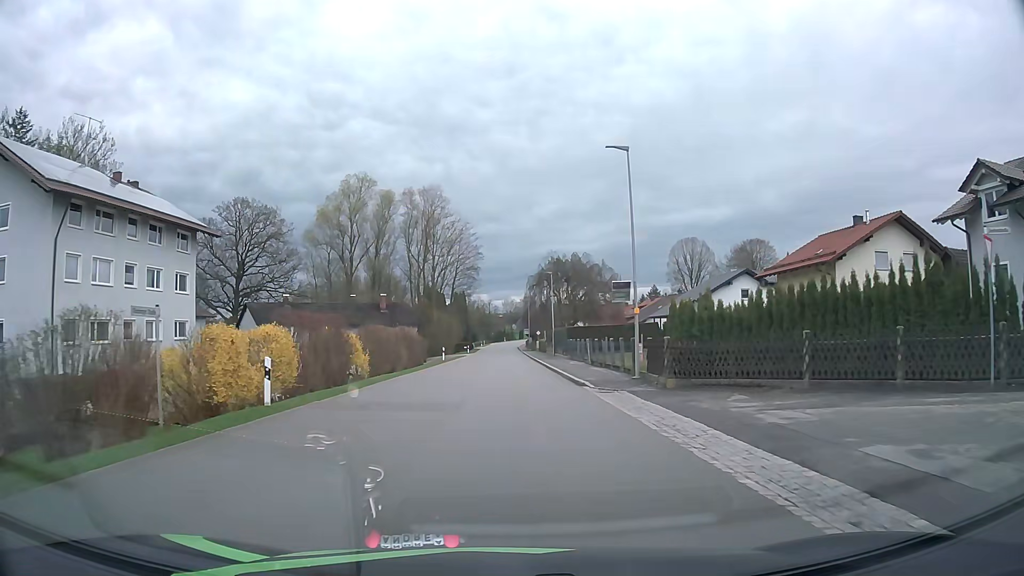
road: tertiary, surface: asphalt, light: Day
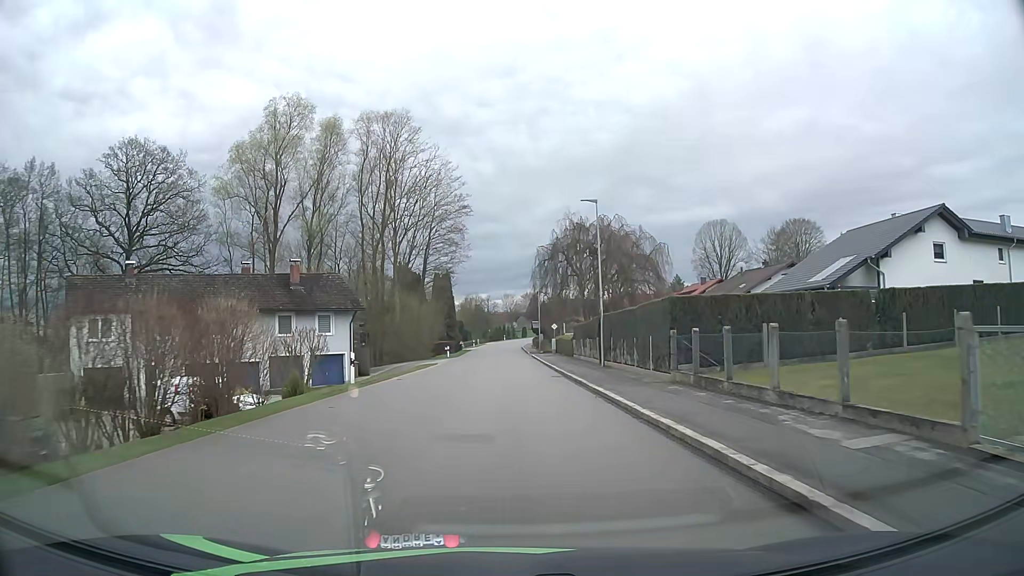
(-0.1, +32.3) m; 0°
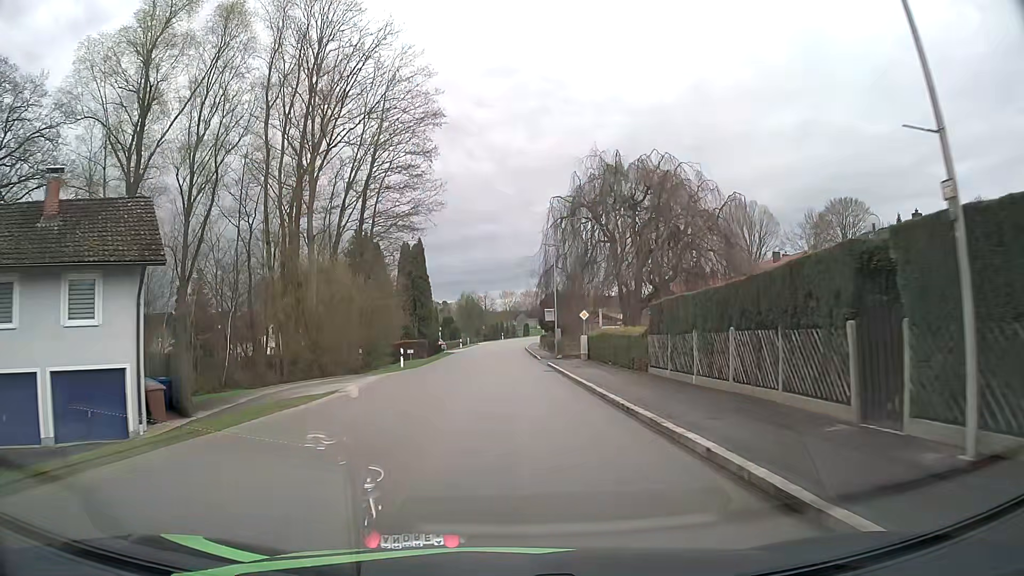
(0.0, +26.1) m; 0°
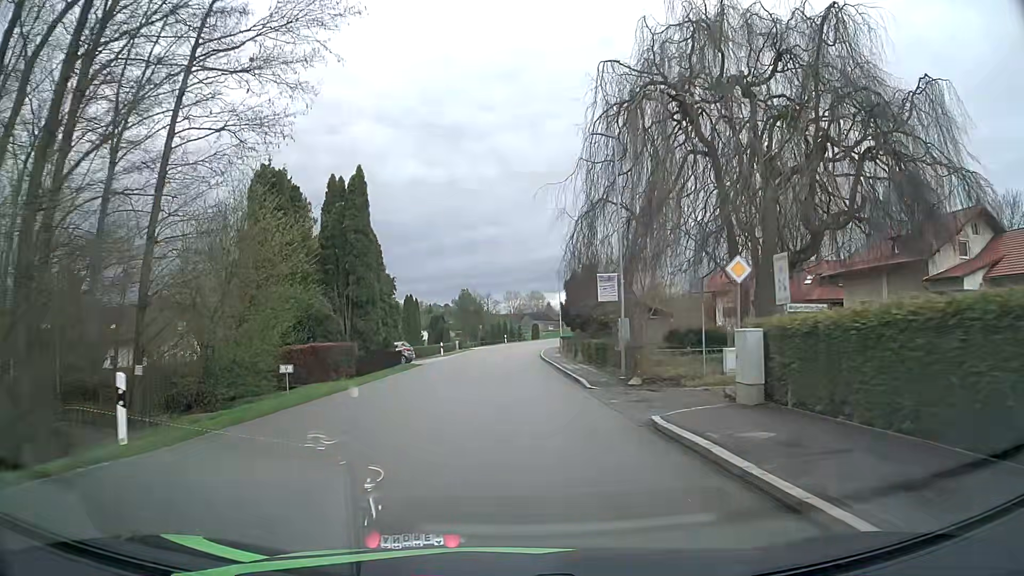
(-0.1, +26.1) m; 0°
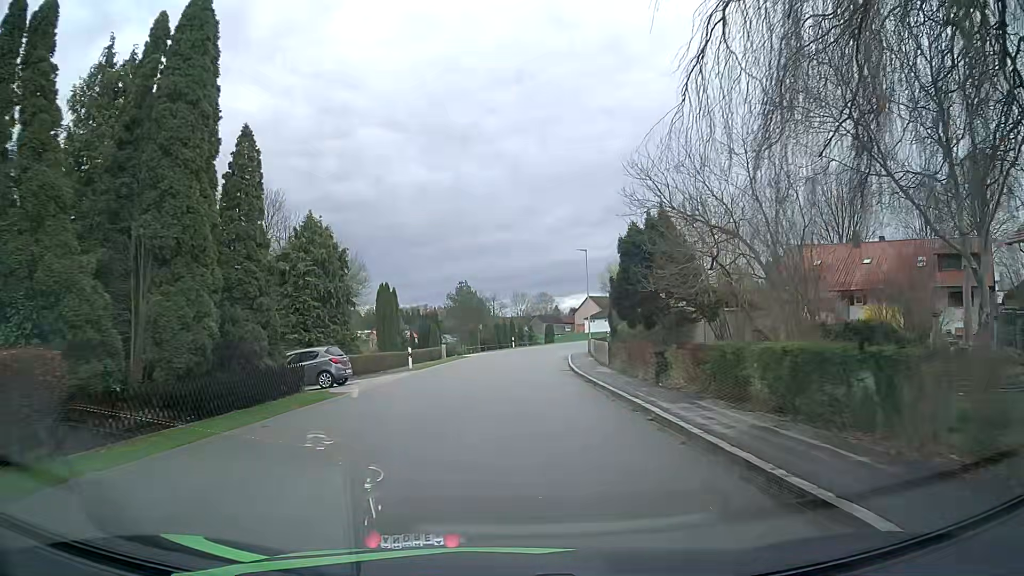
(-0.1, +19.5) m; -1°
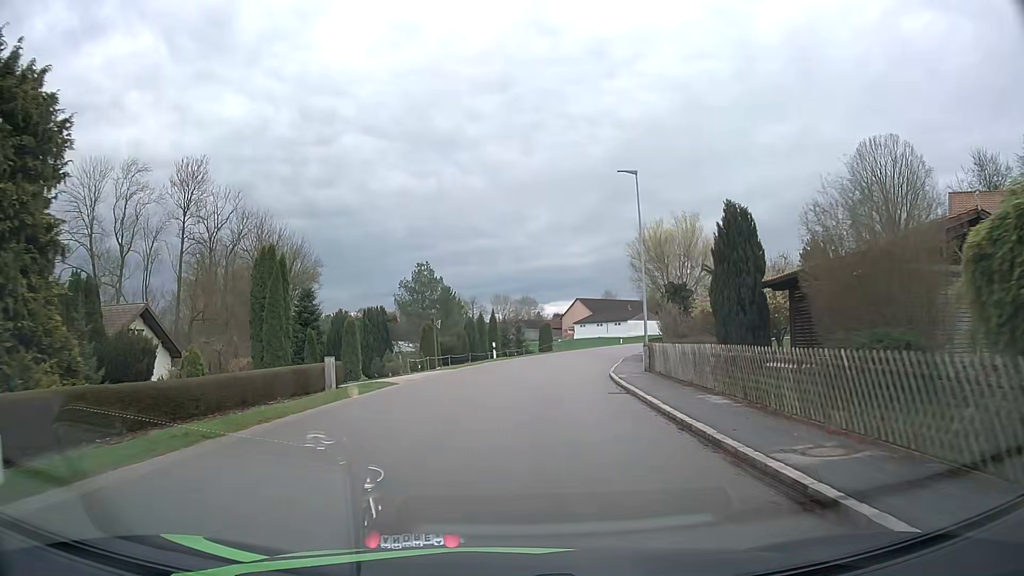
(+0.3, +25.8) m; +2°
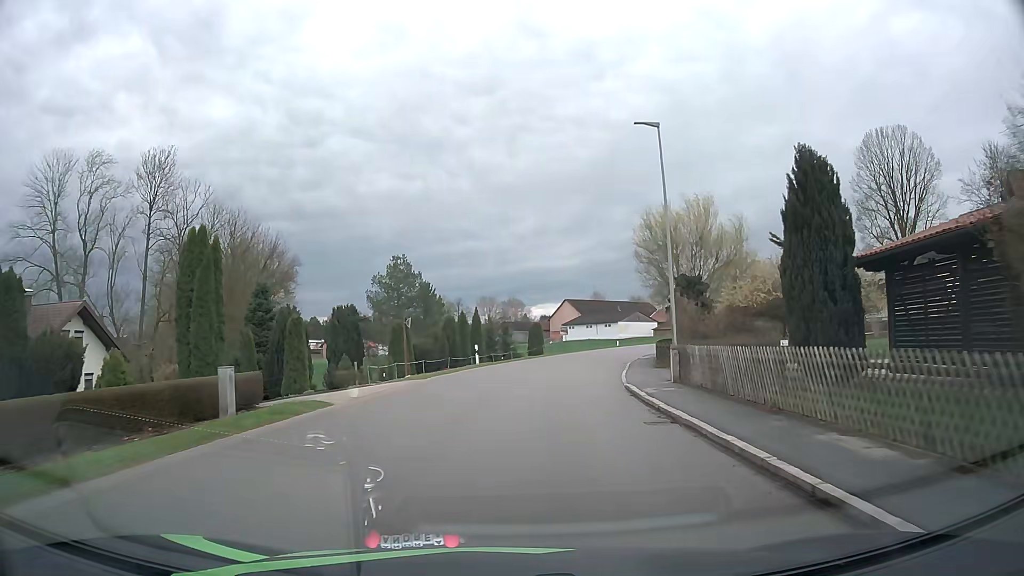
(+0.1, +6.4) m; +1°
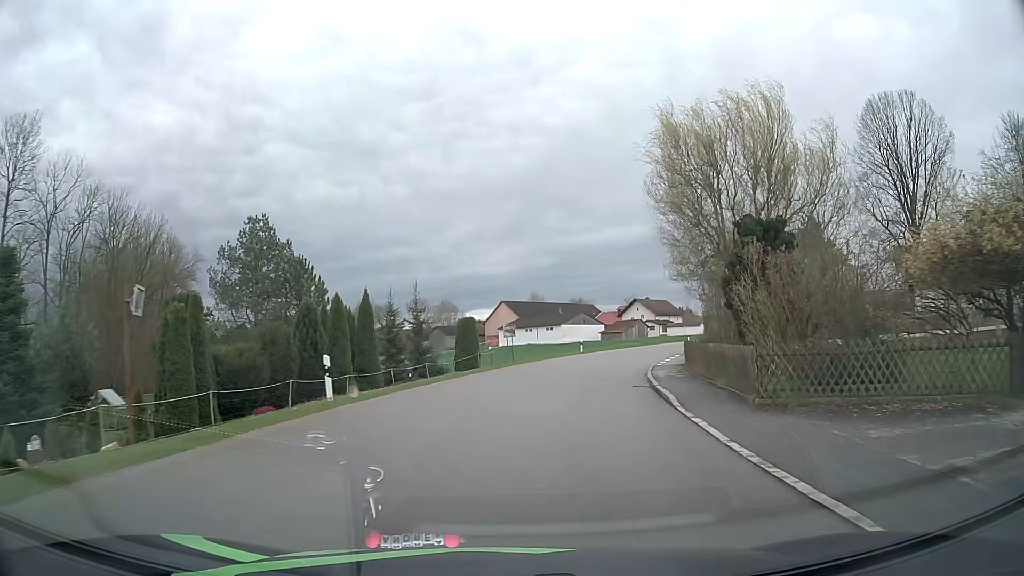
(+0.8, +19.1) m; +5°
(0, +10) (+1, +20) (+3, +30) (+6, +39) (+9, +49) (+13, +58) (+18, +67) (+22, +76) (+27, +84) (+32, +93) m
